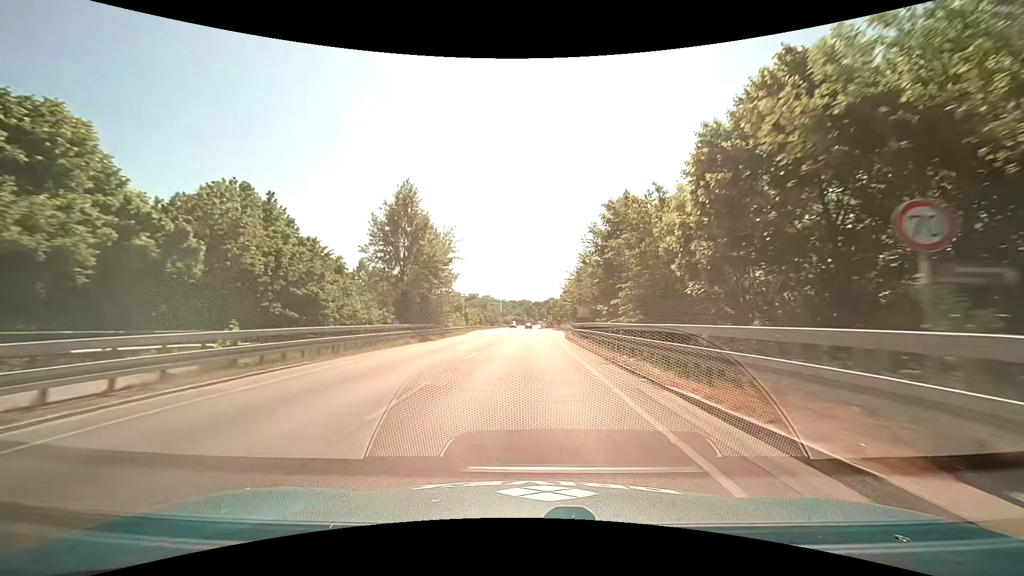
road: primary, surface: asphalt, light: Day
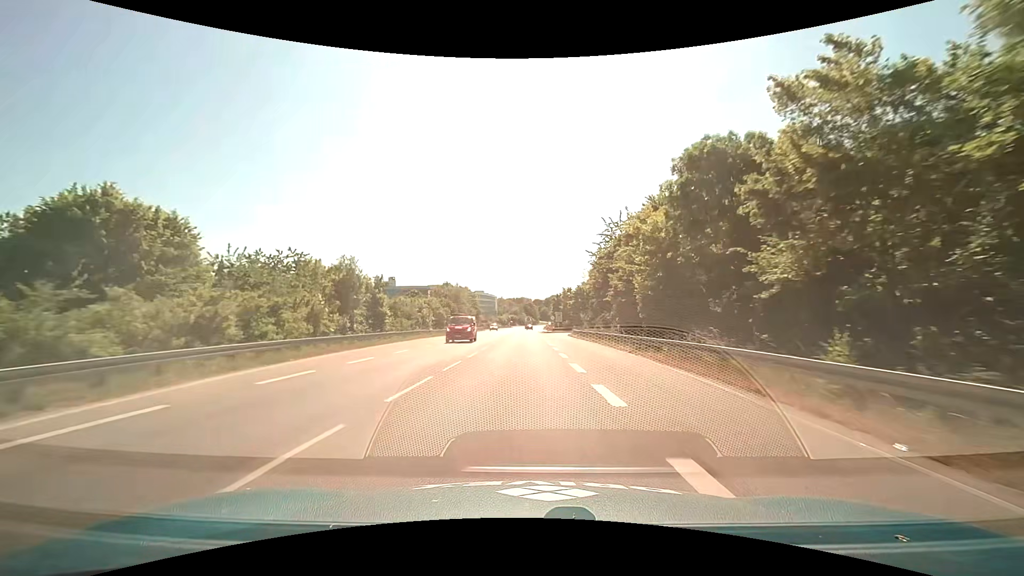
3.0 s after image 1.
(+0.1, +55.9) m; 0°
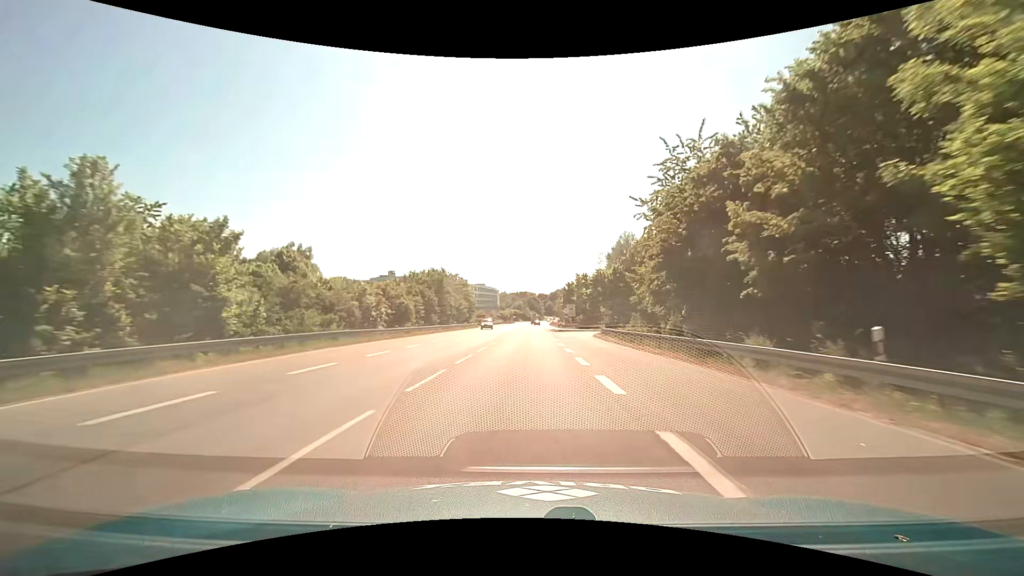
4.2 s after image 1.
(0.0, +23.0) m; 0°
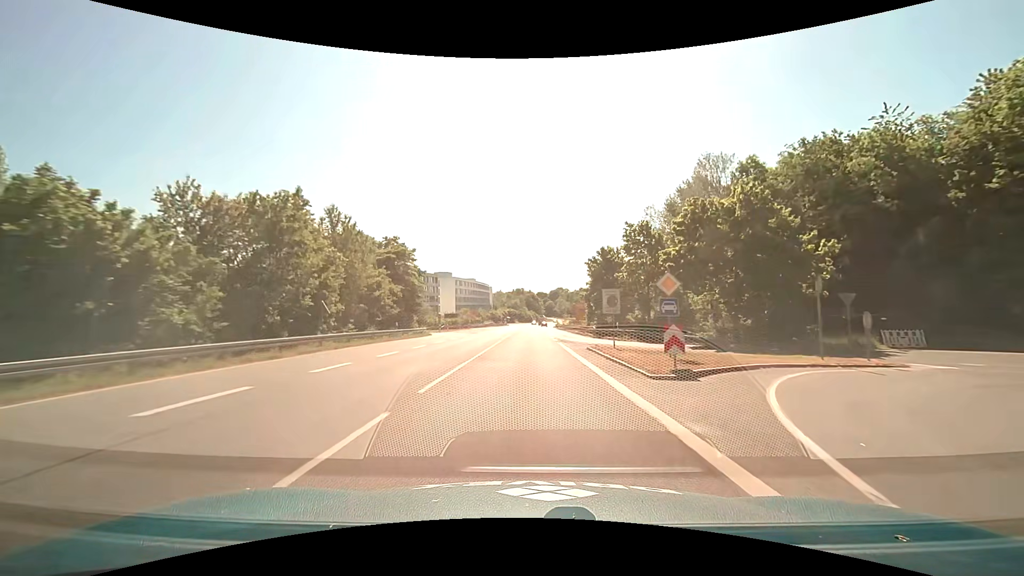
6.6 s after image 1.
(+0.1, +47.3) m; 0°
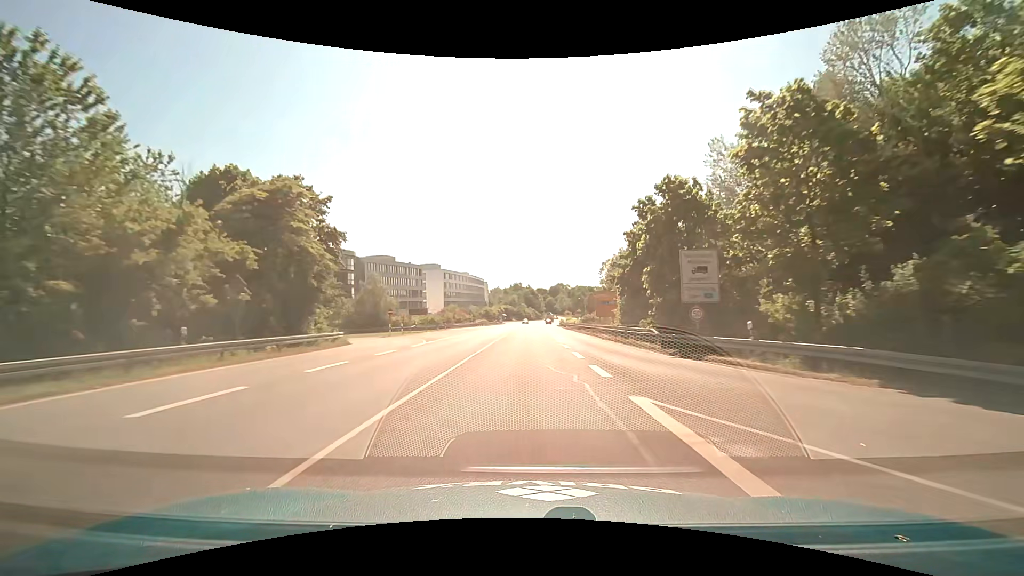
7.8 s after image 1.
(+0.1, +24.2) m; 0°
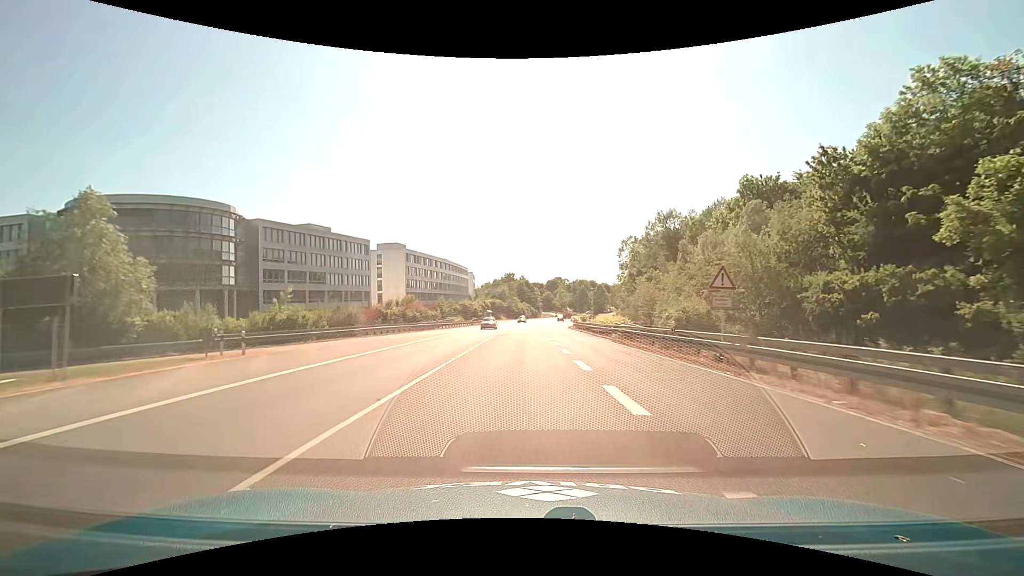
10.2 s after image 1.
(+0.2, +46.3) m; +1°
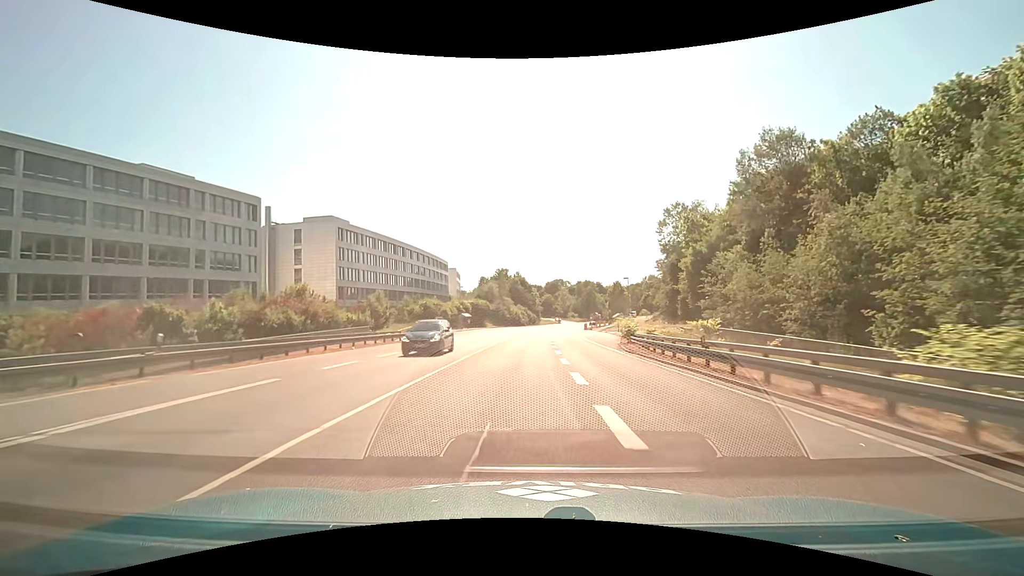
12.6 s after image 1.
(+0.2, +43.7) m; 0°
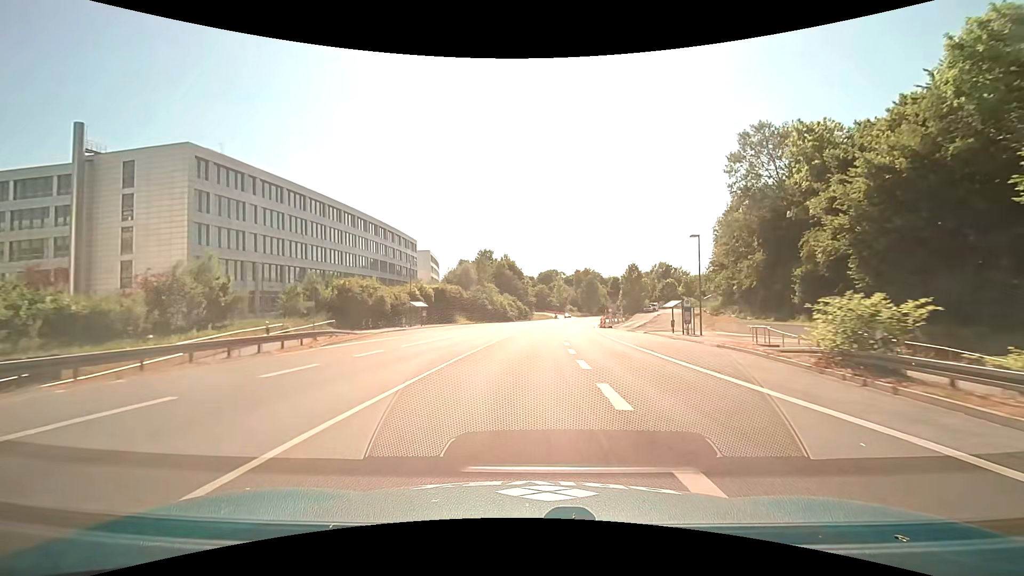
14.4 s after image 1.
(+0.1, +34.1) m; +1°
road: trunk
(0, +10) (0, +20) (+1, +30) (+1, +40) (+2, +50) (+3, +60) (+4, +70) (+5, +80) (+7, +90) (+9, +99) m
